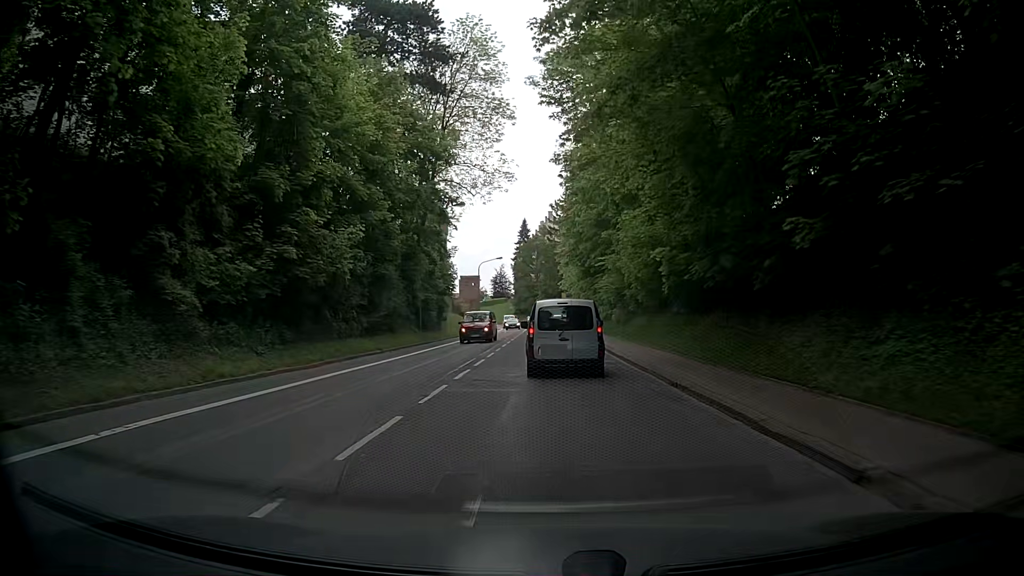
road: secondary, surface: asphalt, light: Day
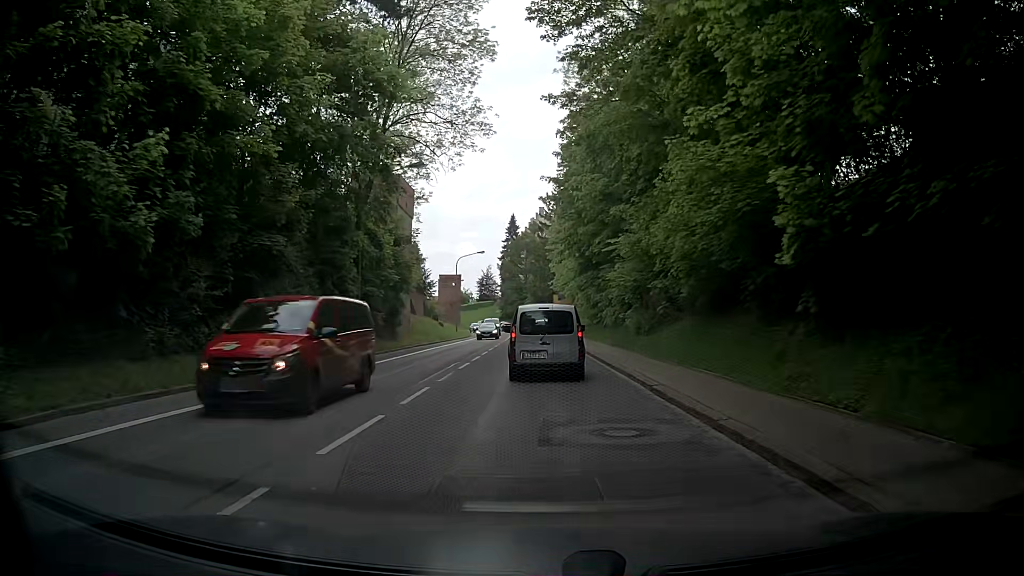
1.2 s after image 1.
(0.0, +13.0) m; +2°
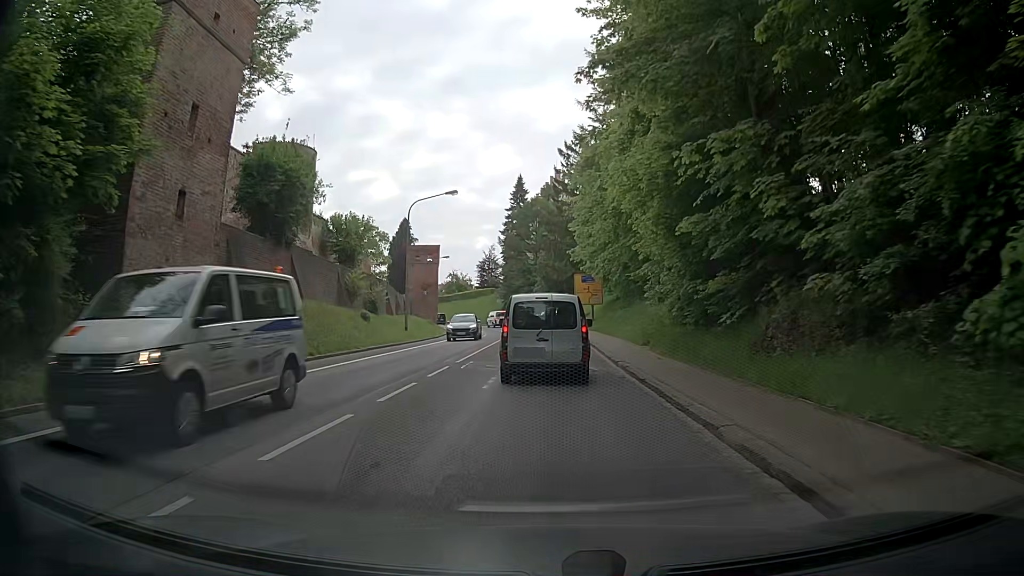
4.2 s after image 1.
(-0.8, +32.2) m; -3°
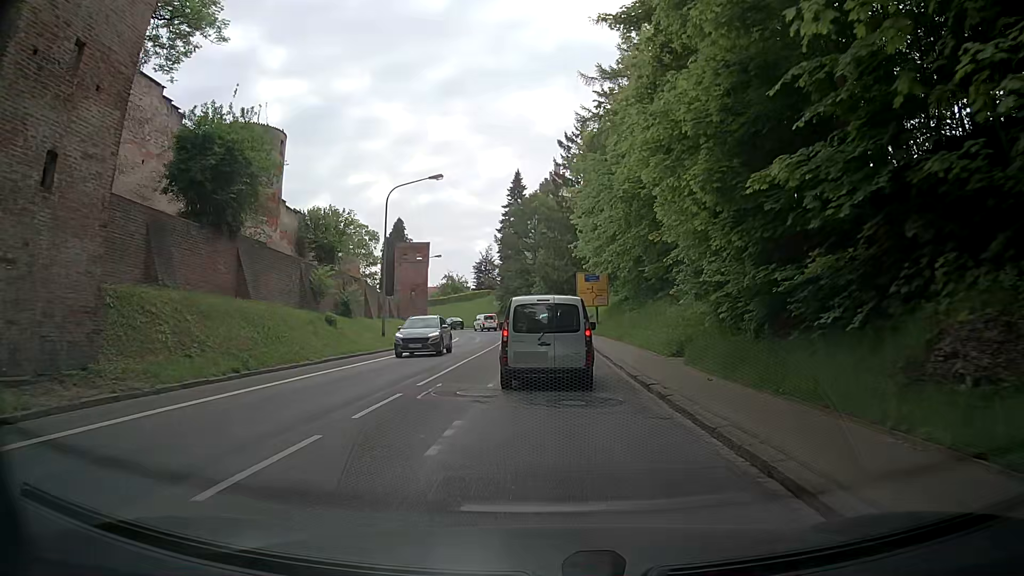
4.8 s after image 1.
(+0.1, +5.8) m; +1°
